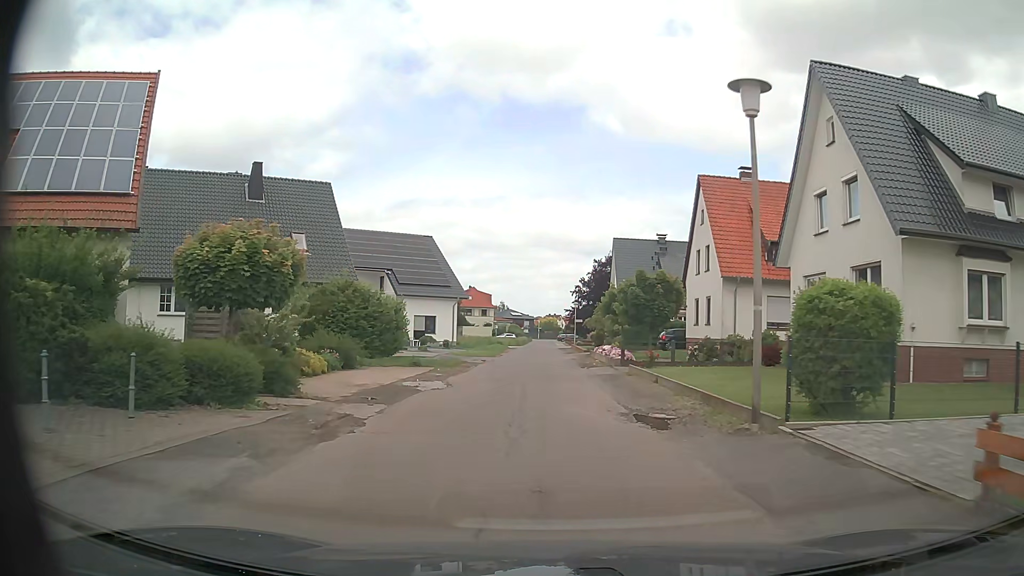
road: residential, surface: asphalt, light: Day
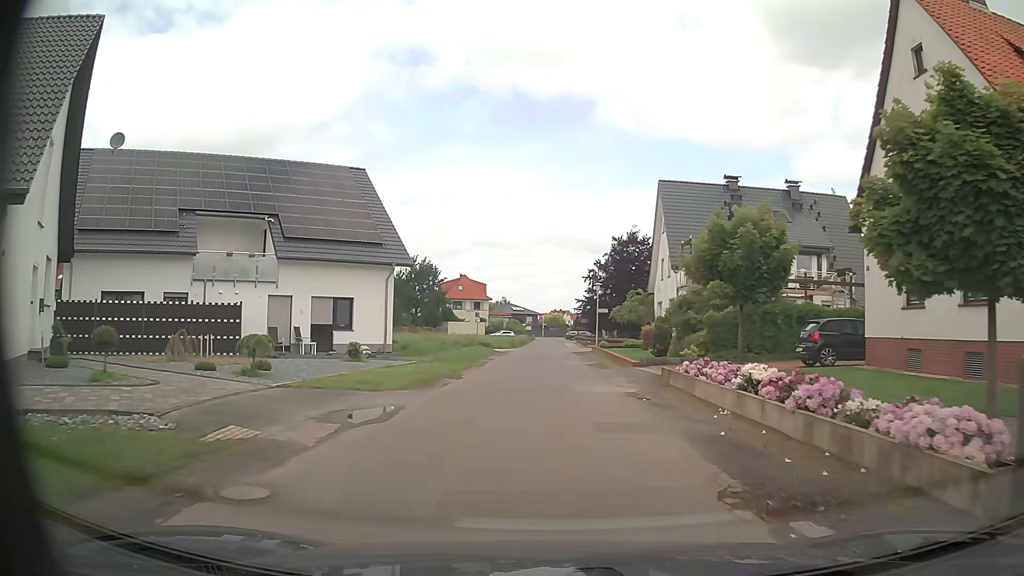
(-0.2, +24.1) m; -1°
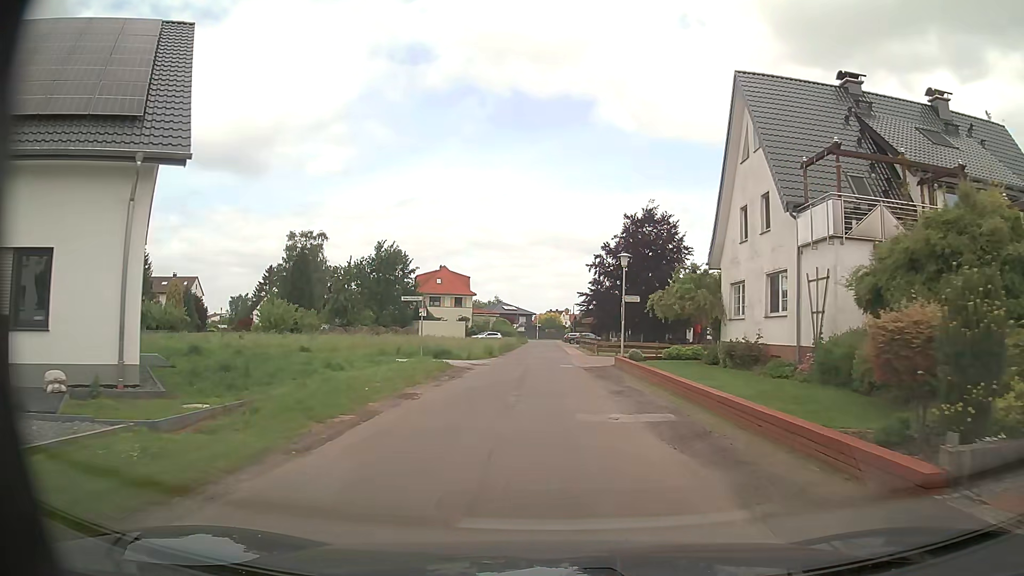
(+0.3, +19.0) m; +1°
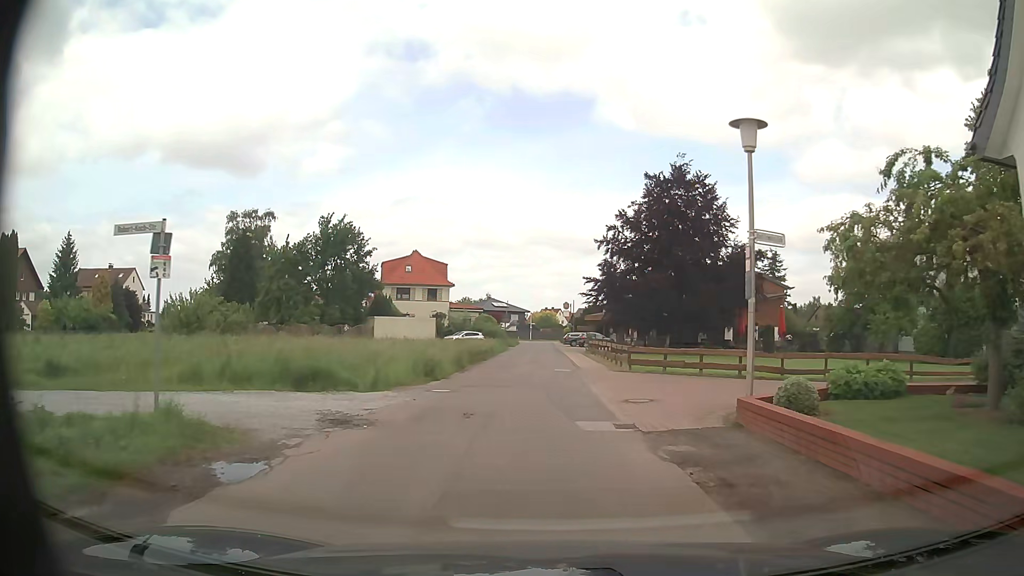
(+0.2, +18.8) m; +1°
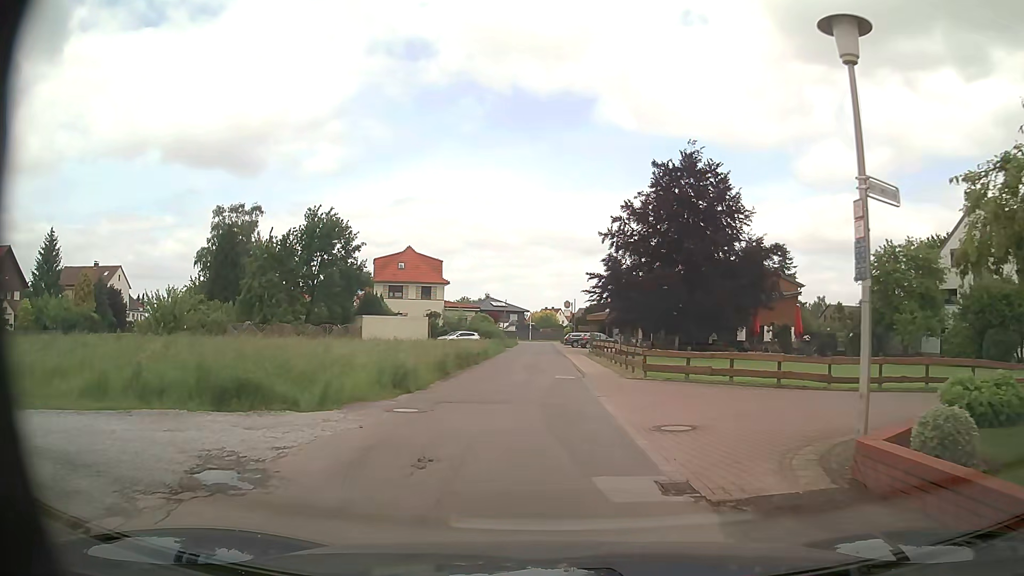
(0.0, +3.9) m; +1°
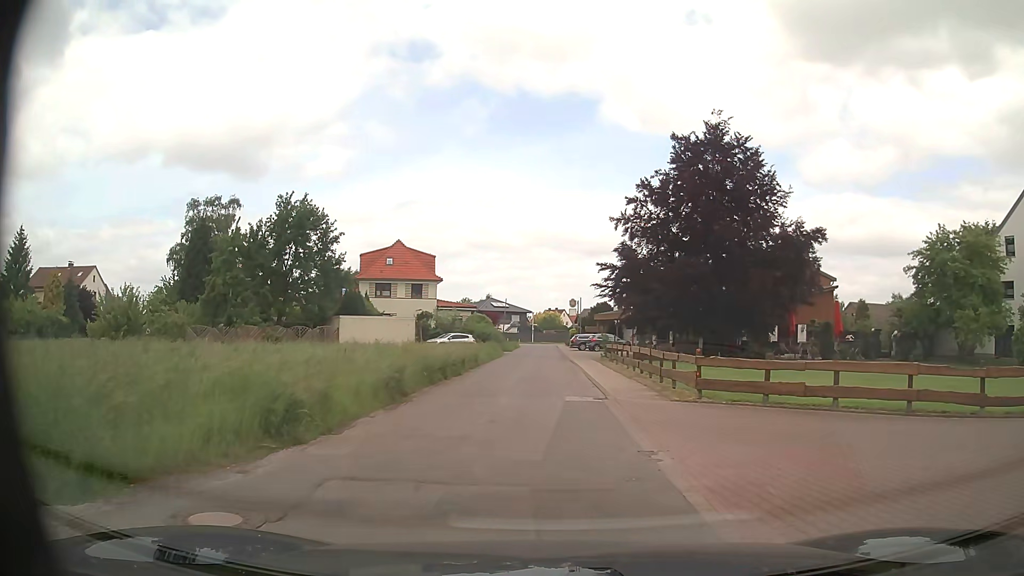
(0.0, +7.3) m; 0°
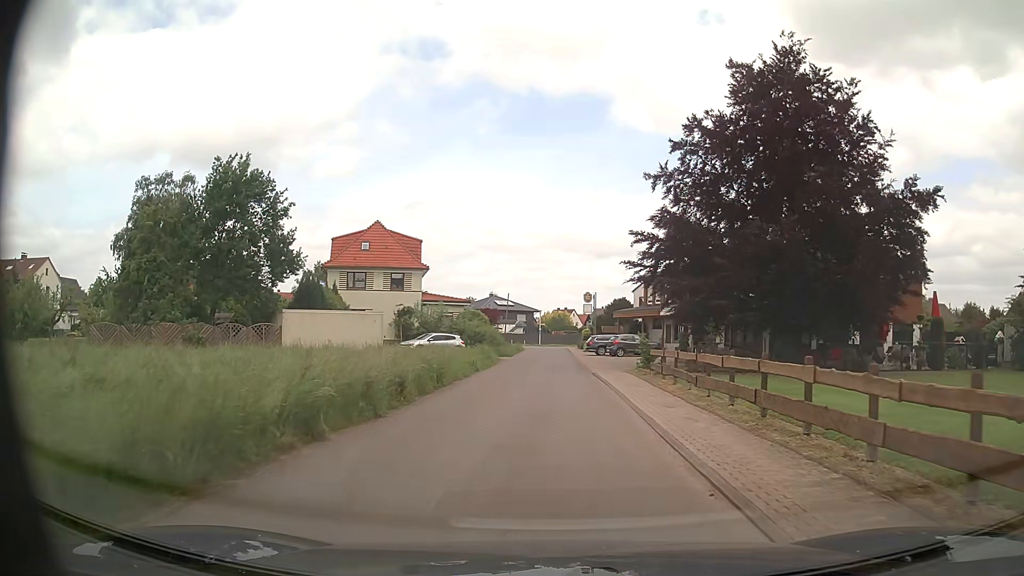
(-0.3, +12.8) m; -1°
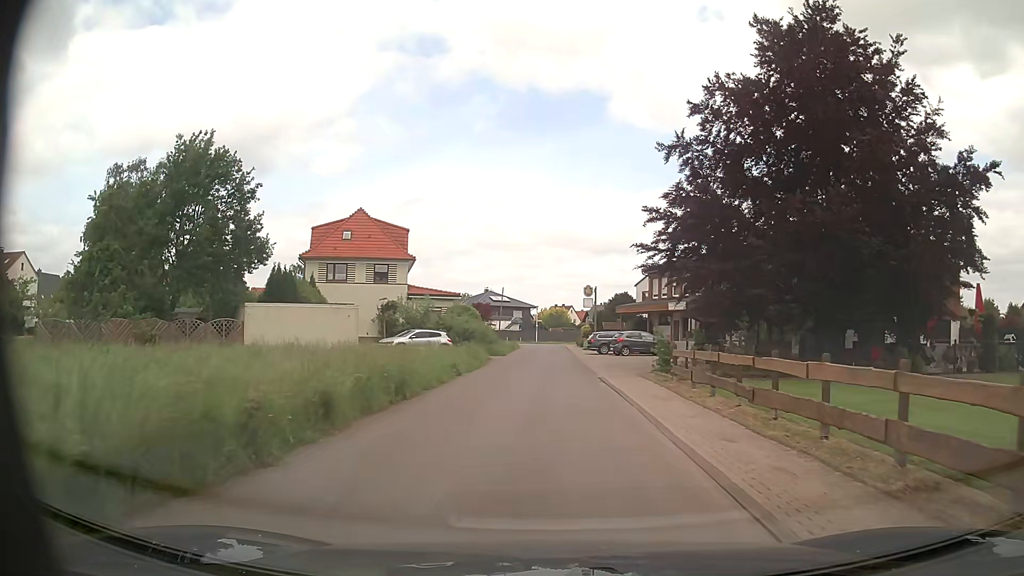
(0.0, +4.7) m; 0°
(0, +10) (0, +20) (0, +30) (0, +40) (-1, +50) (0, +60) (0, +70) (-1, +80) (-5, +89) (-10, +98) m
